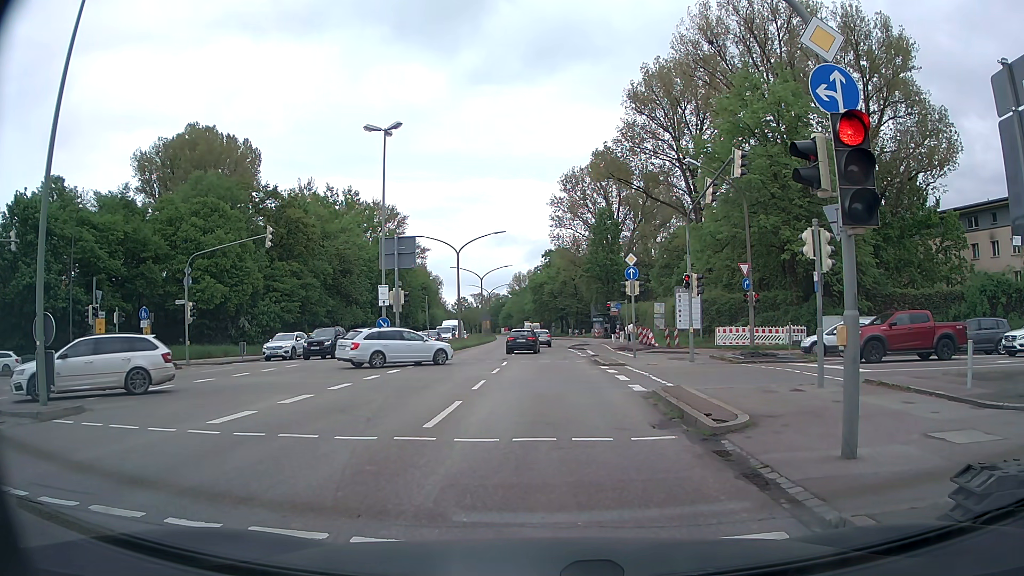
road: primary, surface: asphalt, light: Day
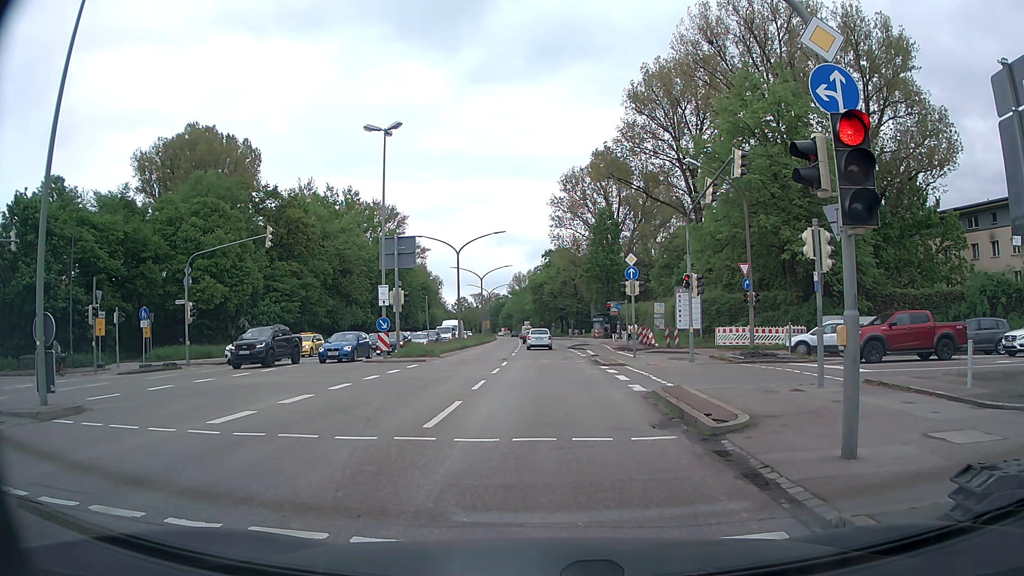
(0.0, 0.0) m; 0°
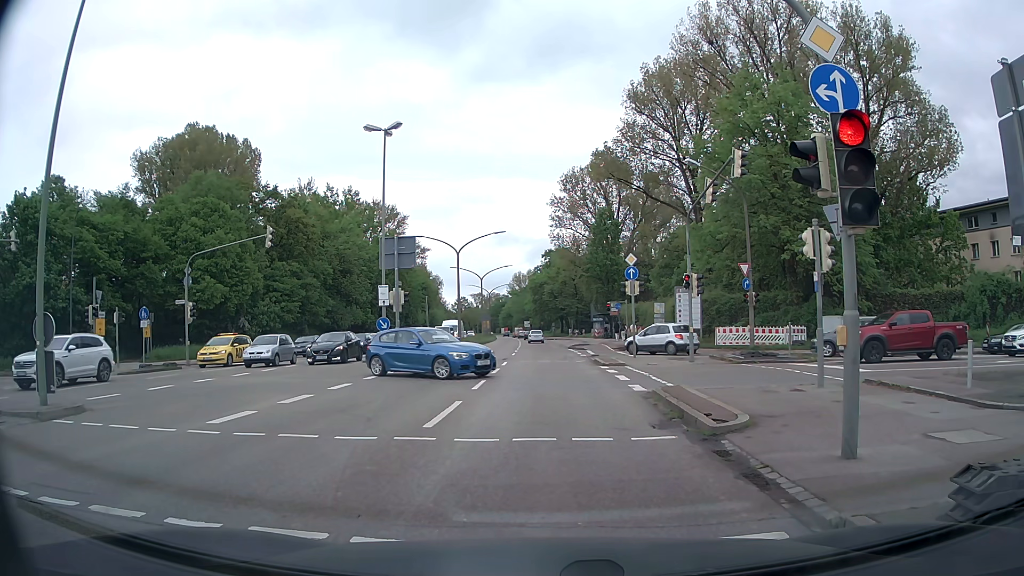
(0.0, 0.0) m; 0°
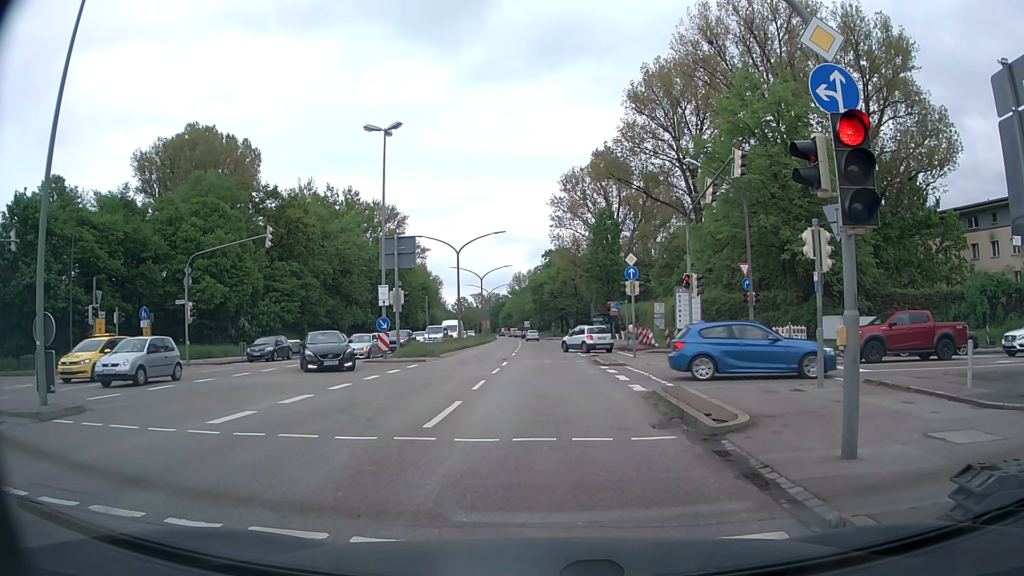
(0.0, 0.0) m; 0°
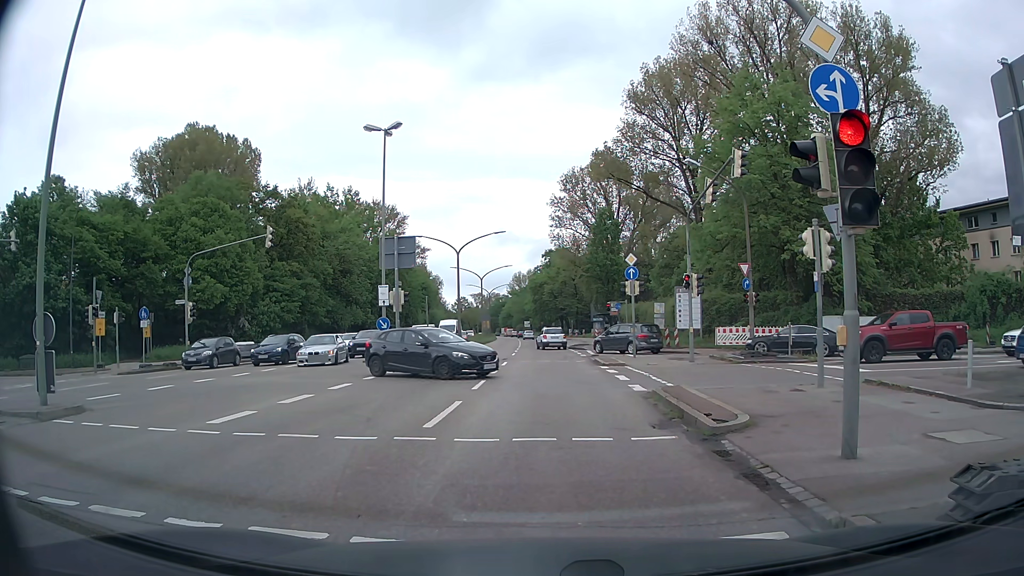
(0.0, 0.0) m; 0°
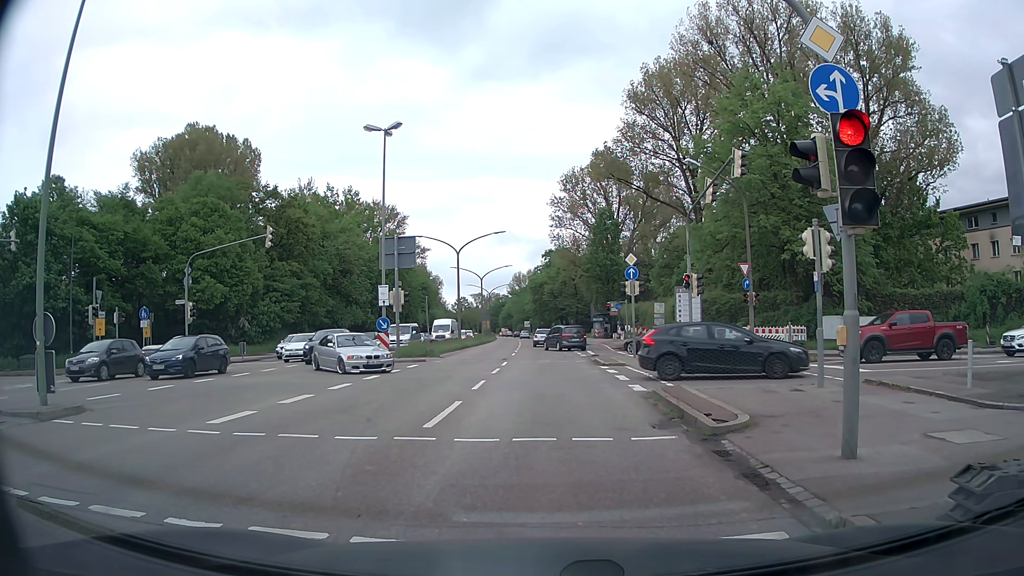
(0.0, 0.0) m; 0°
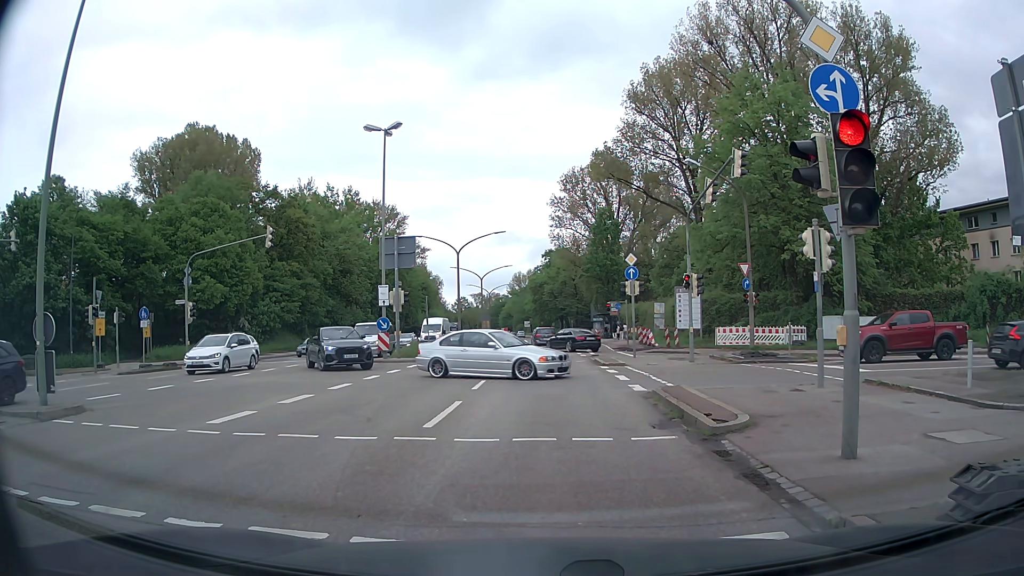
(0.0, 0.0) m; 0°
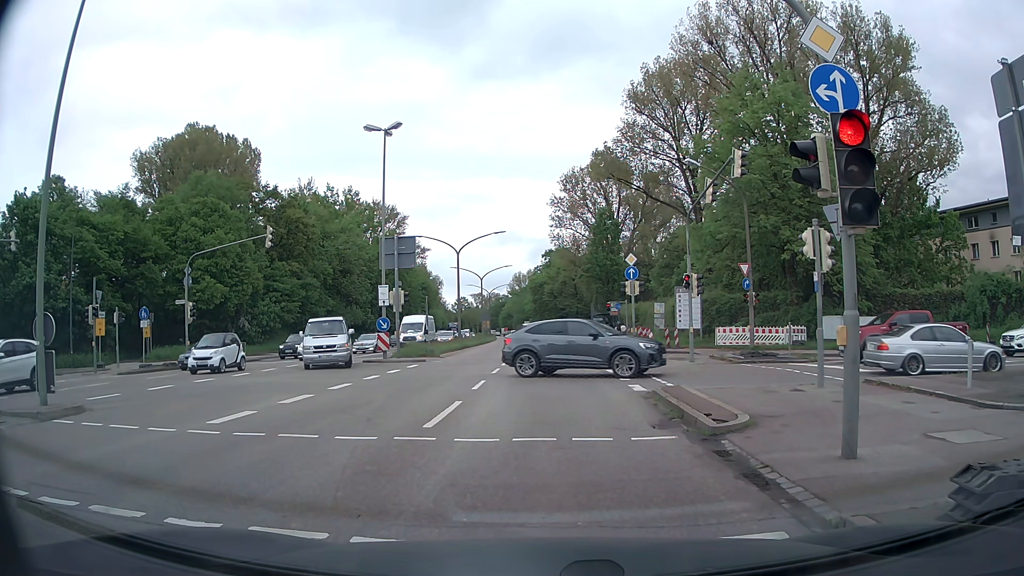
(0.0, 0.0) m; 0°
(0, +10) (+1, +20) (+1, +30) (+1, +40) (+2, +50) (+2, +60) (+2, +70) (+2, +80) (+2, +90) (+2, +100) m
